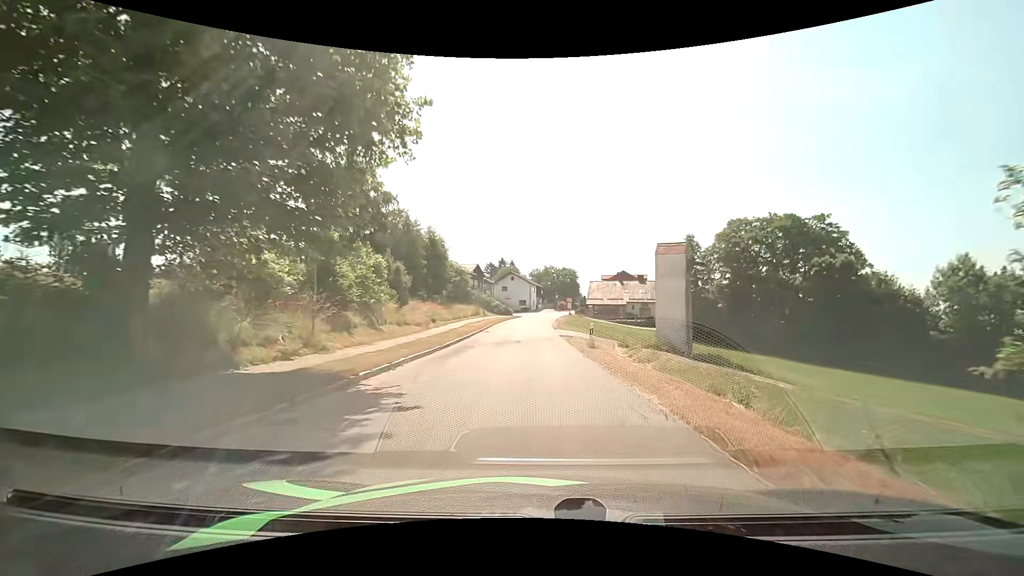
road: unclassified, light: Day
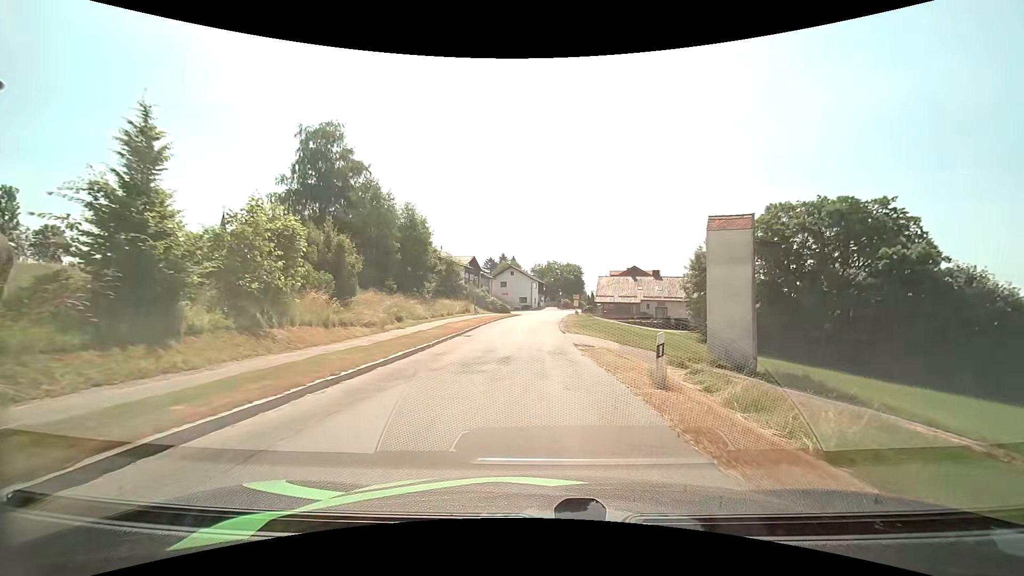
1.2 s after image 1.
(0.0, +11.2) m; 0°
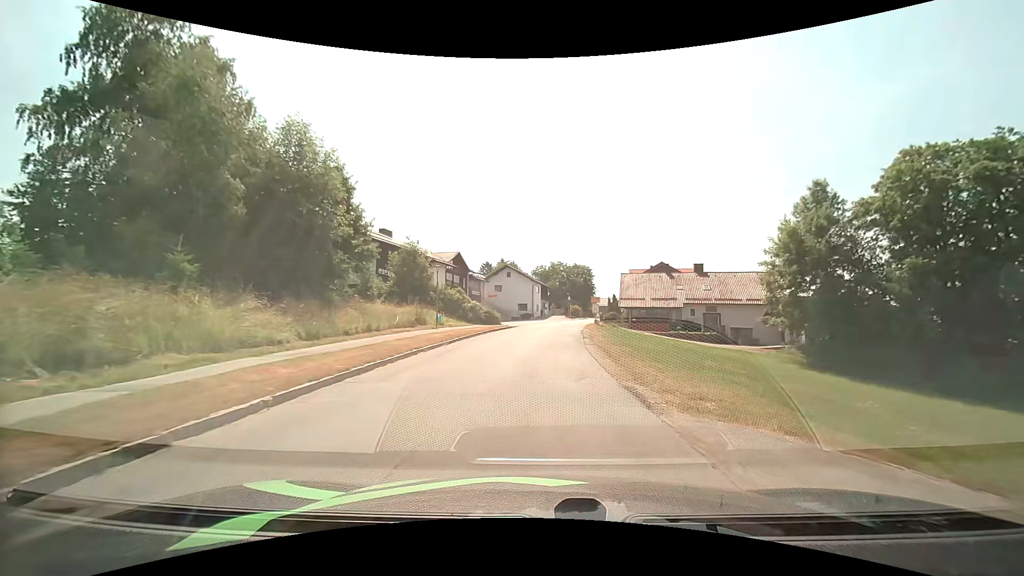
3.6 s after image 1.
(-0.1, +22.7) m; 0°
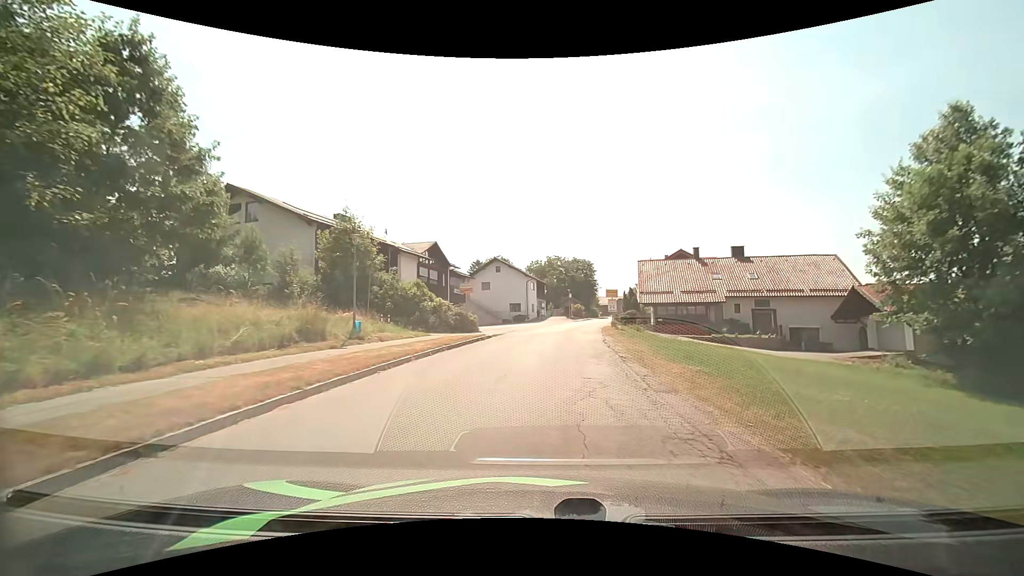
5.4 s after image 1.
(+0.1, +14.7) m; 0°
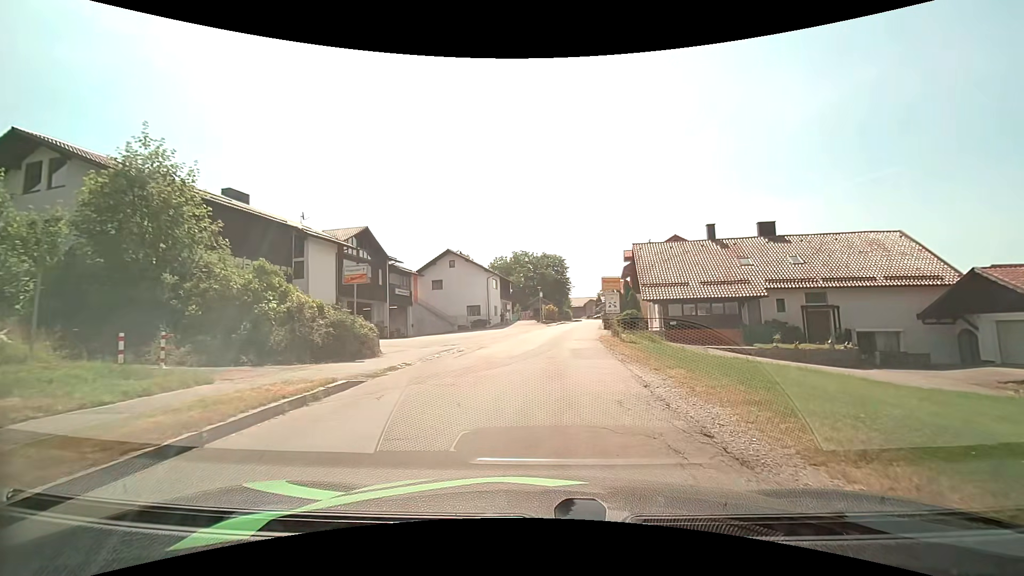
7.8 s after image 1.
(+0.5, +14.7) m; +4°
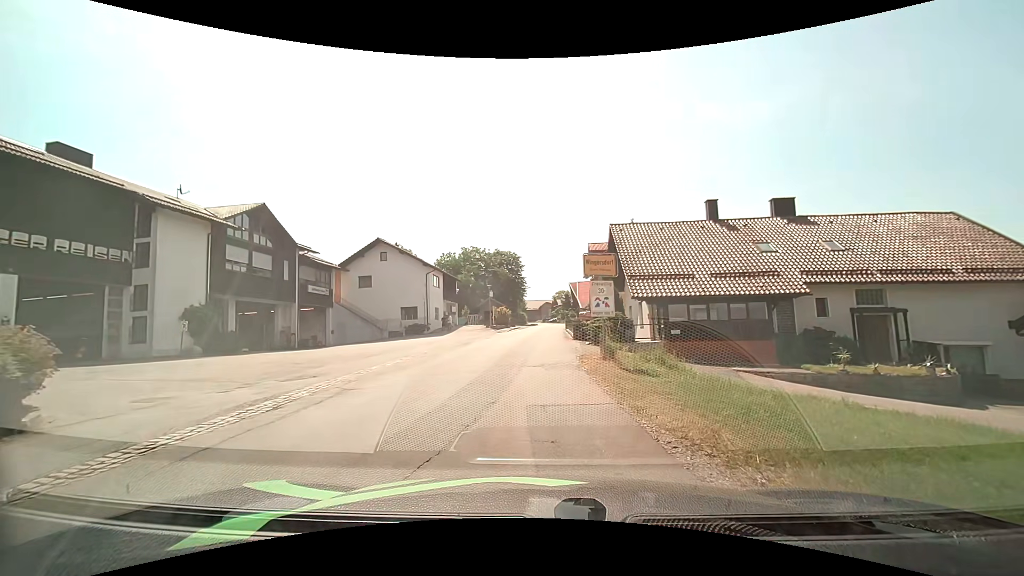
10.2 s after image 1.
(+0.4, +10.6) m; +5°
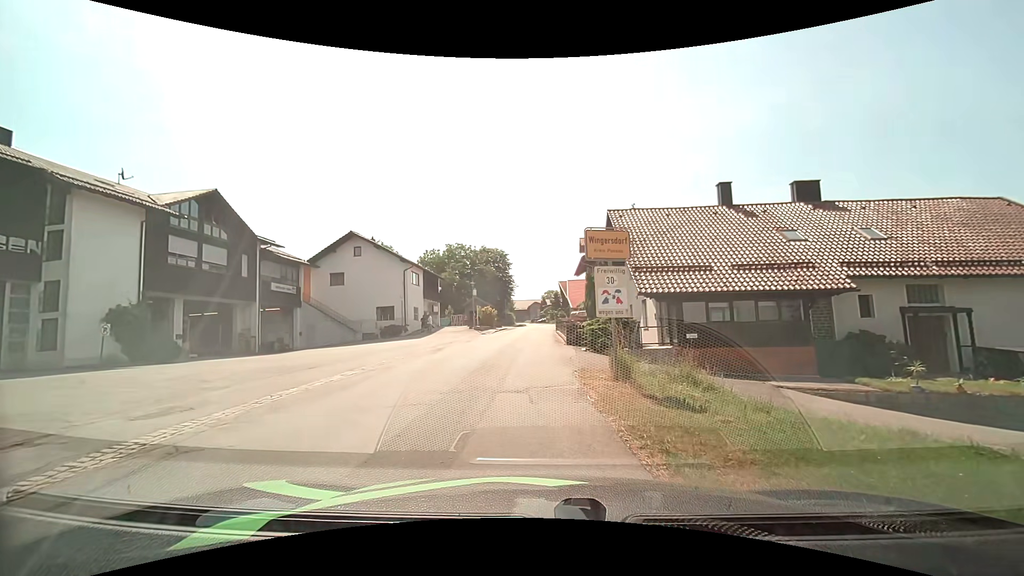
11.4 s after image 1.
(+0.1, +4.2) m; +2°
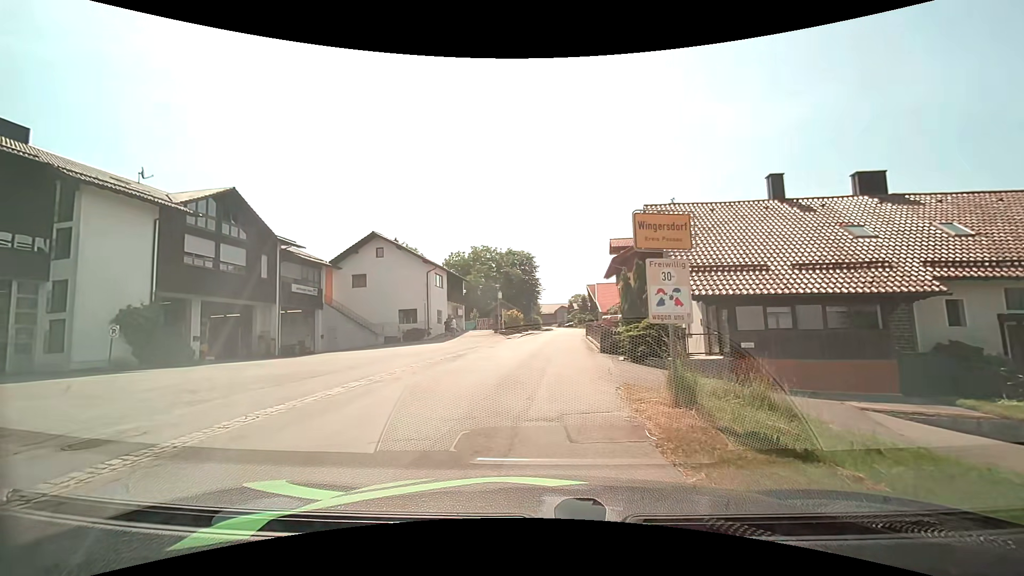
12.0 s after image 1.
(-0.1, +2.0) m; -5°
